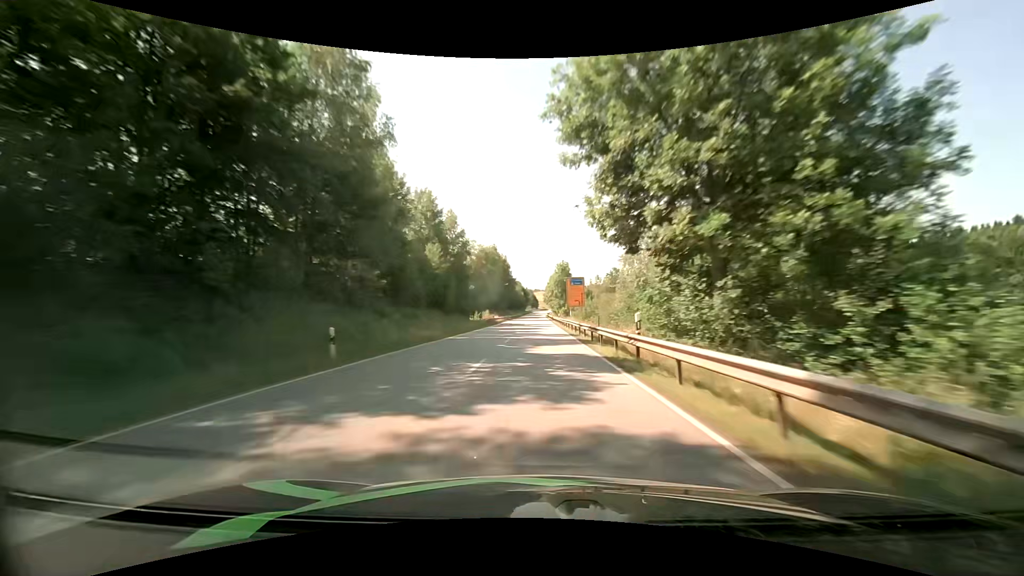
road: primary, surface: asphalt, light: Day
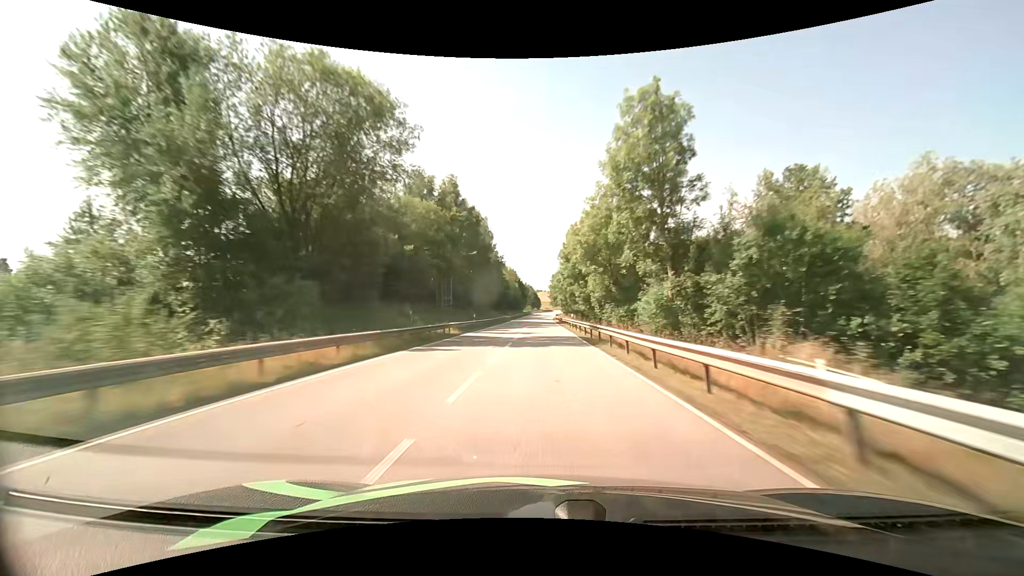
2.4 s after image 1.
(+0.3, +69.3) m; 0°
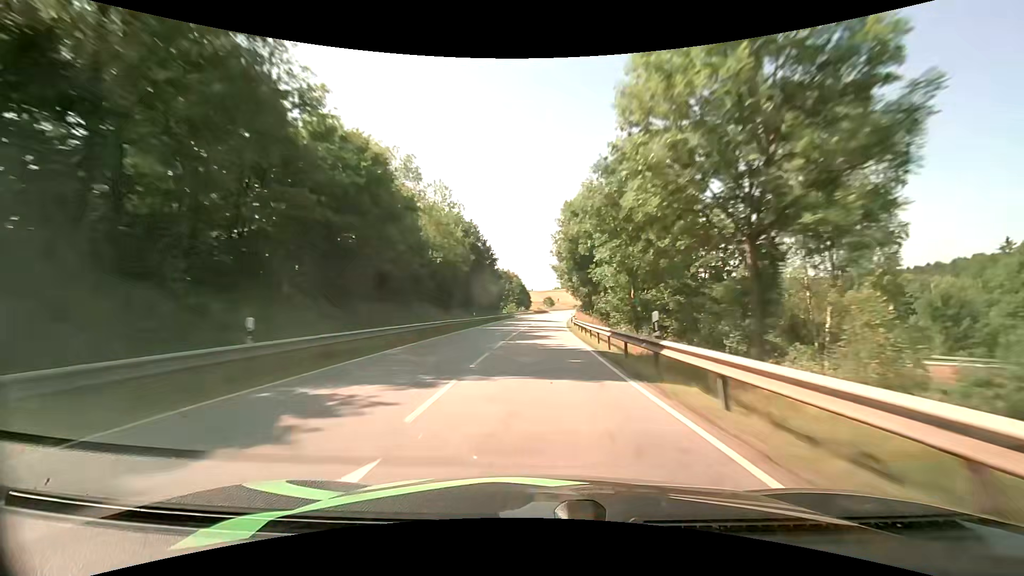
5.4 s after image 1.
(+0.6, +85.8) m; +1°
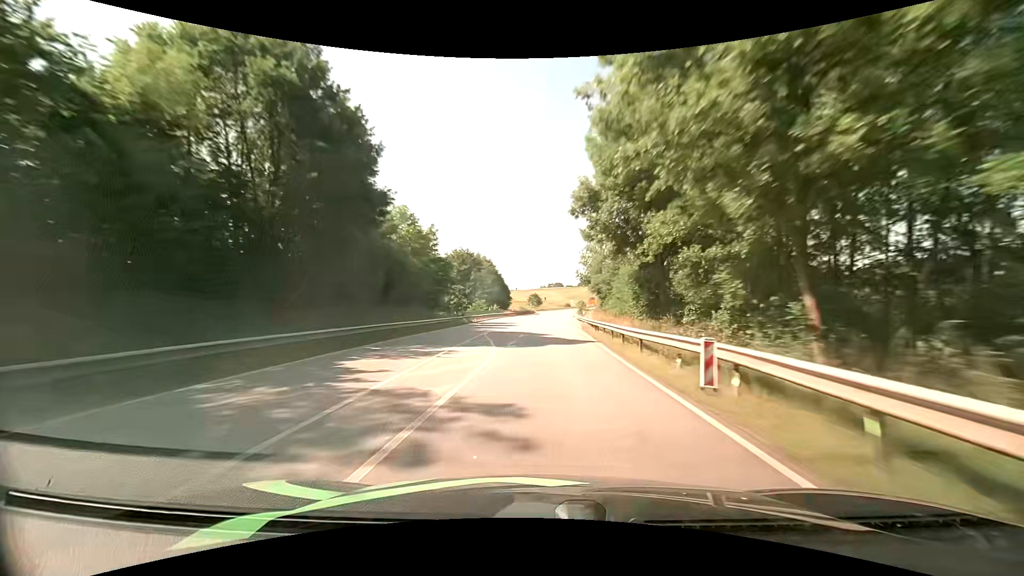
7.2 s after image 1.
(+0.8, +50.7) m; +2°
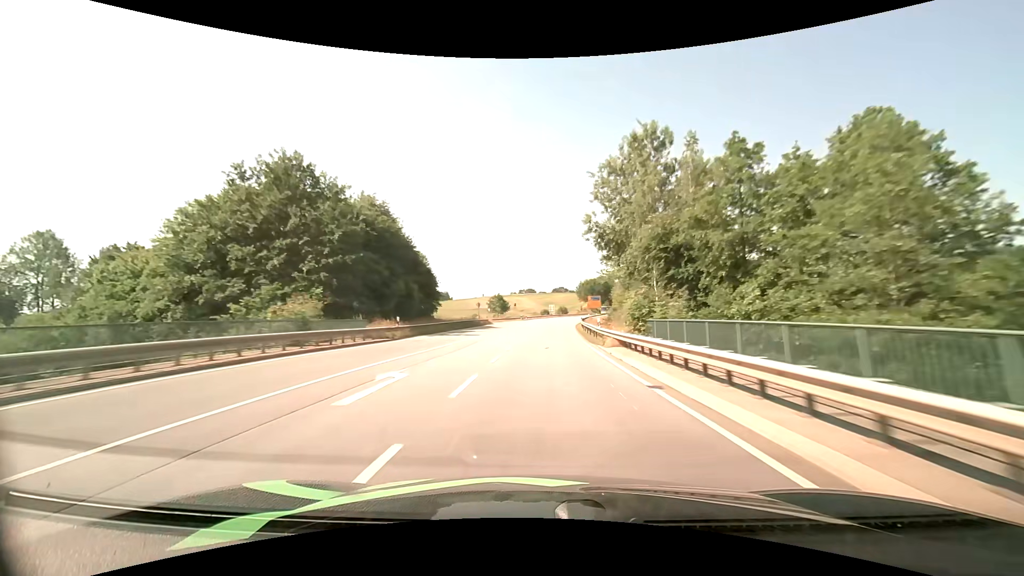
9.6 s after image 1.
(+1.9, +66.5) m; +3°
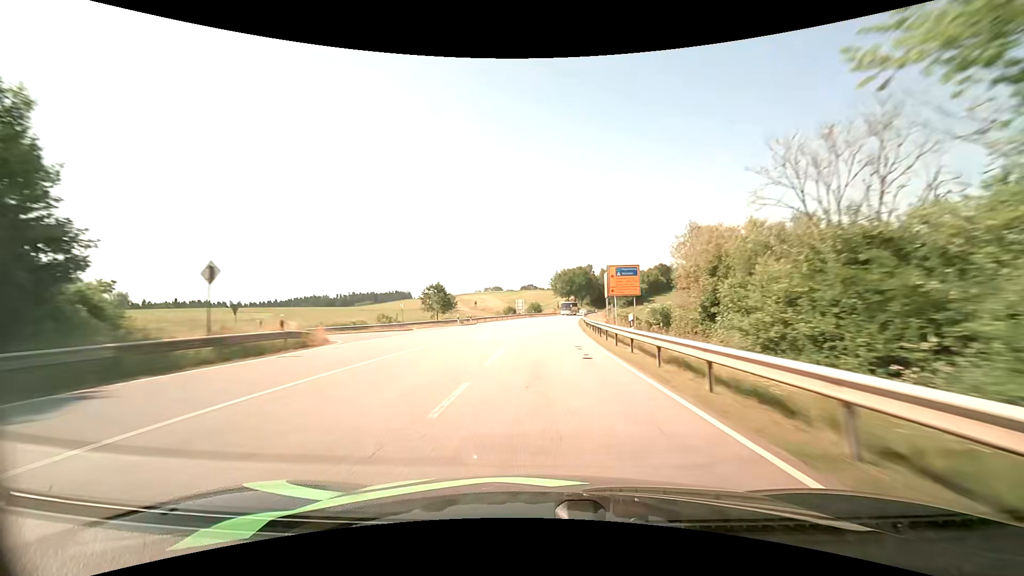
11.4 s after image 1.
(+1.2, +49.6) m; +3°
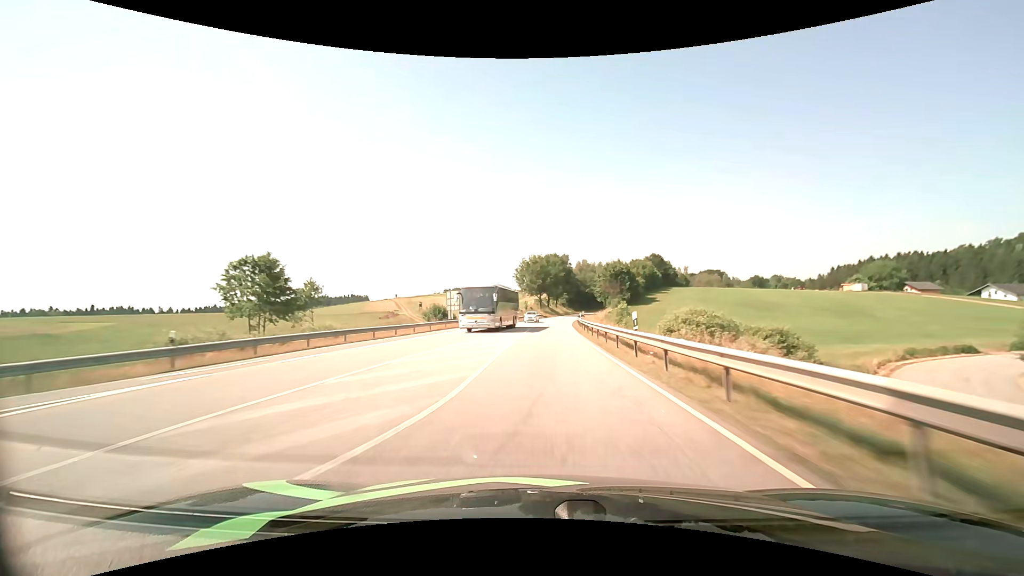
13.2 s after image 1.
(+1.8, +49.8) m; +4°
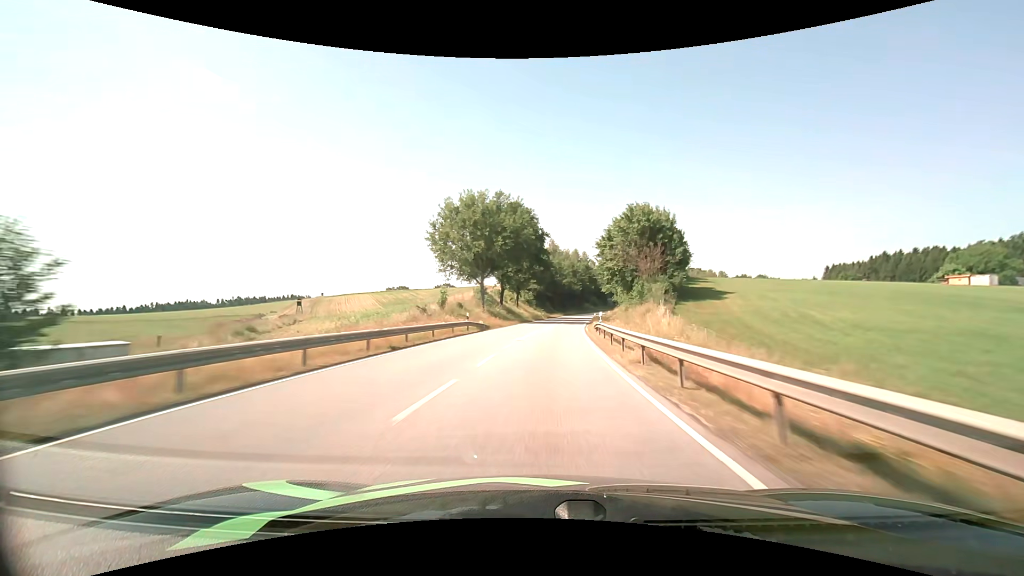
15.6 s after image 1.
(+2.7, +67.1) m; +4°
(0, +10) (0, +20) (+1, +30) (+2, +40) (+2, +50) (+3, +60) (+5, +70) (+6, +80) (+8, +90) (+9, +99) m
